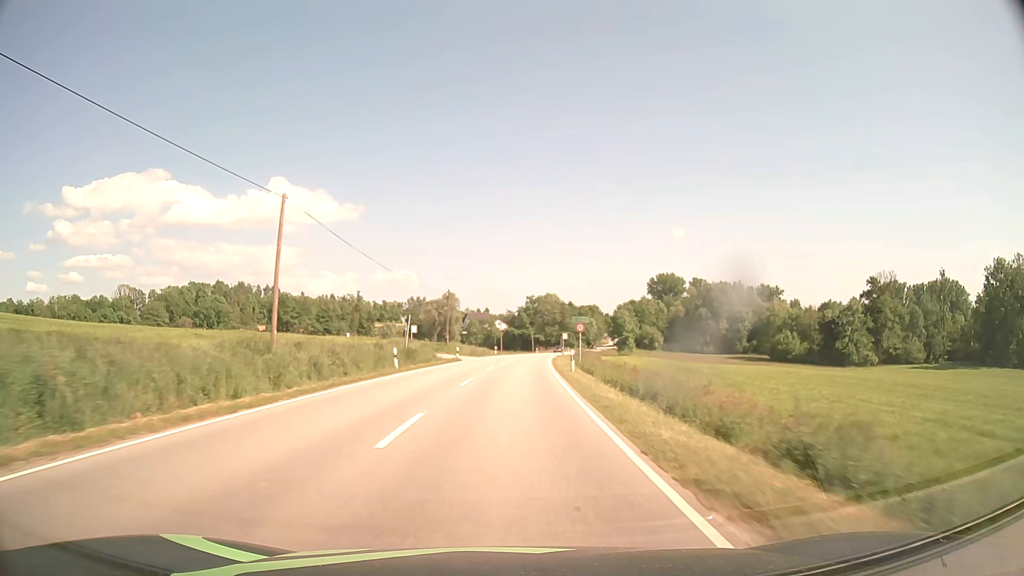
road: secondary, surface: asphalt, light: Day
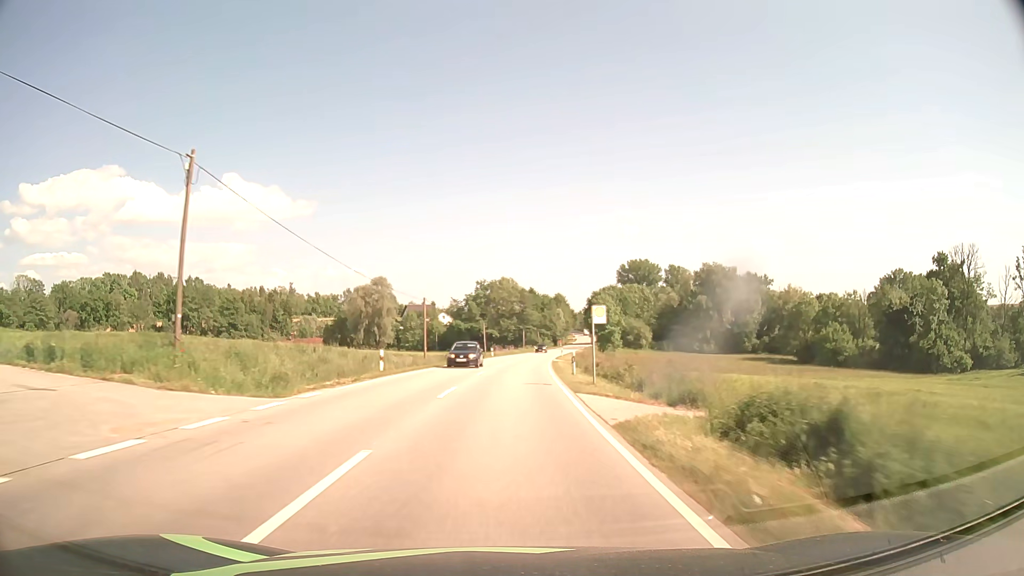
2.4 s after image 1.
(+1.8, +52.0) m; +4°
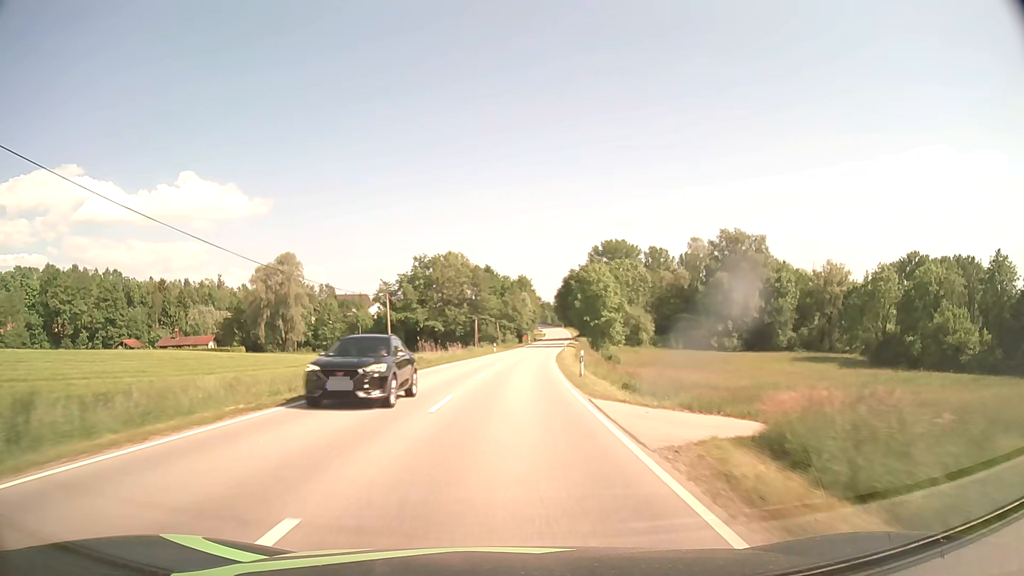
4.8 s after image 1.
(+1.8, +51.1) m; +4°
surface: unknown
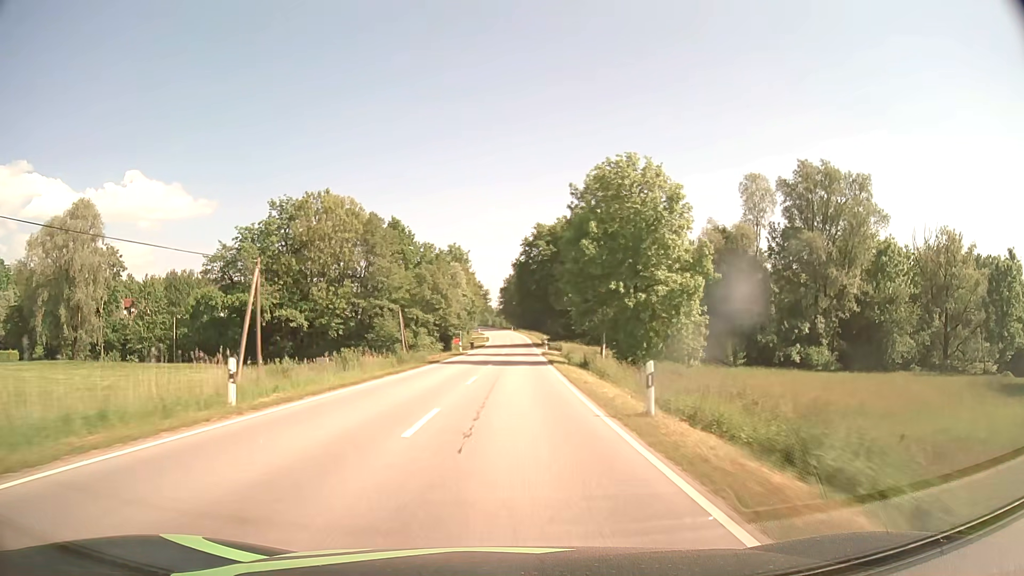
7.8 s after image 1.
(+2.8, +63.1) m; +5°
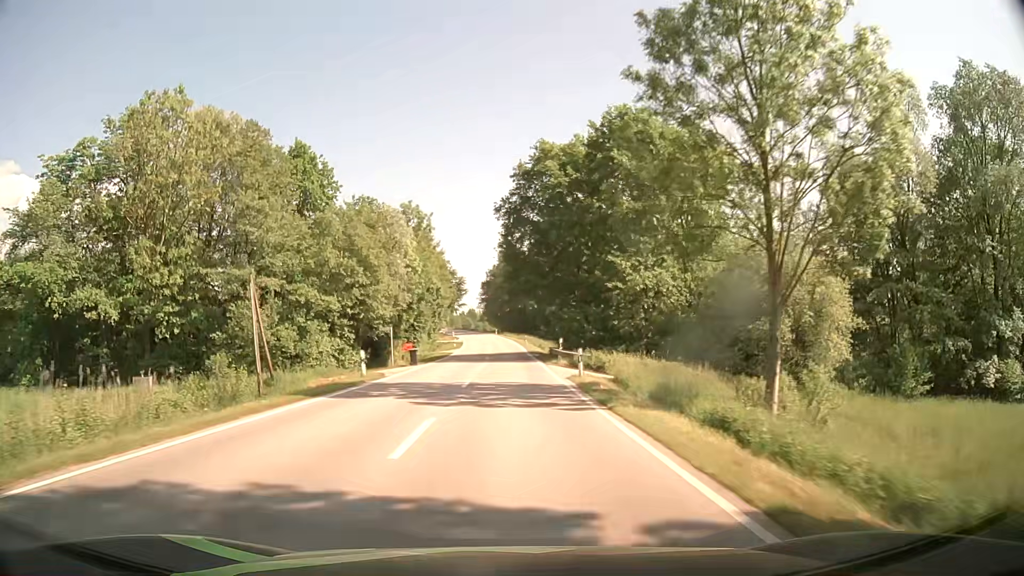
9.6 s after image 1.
(+0.6, +37.6) m; +1°
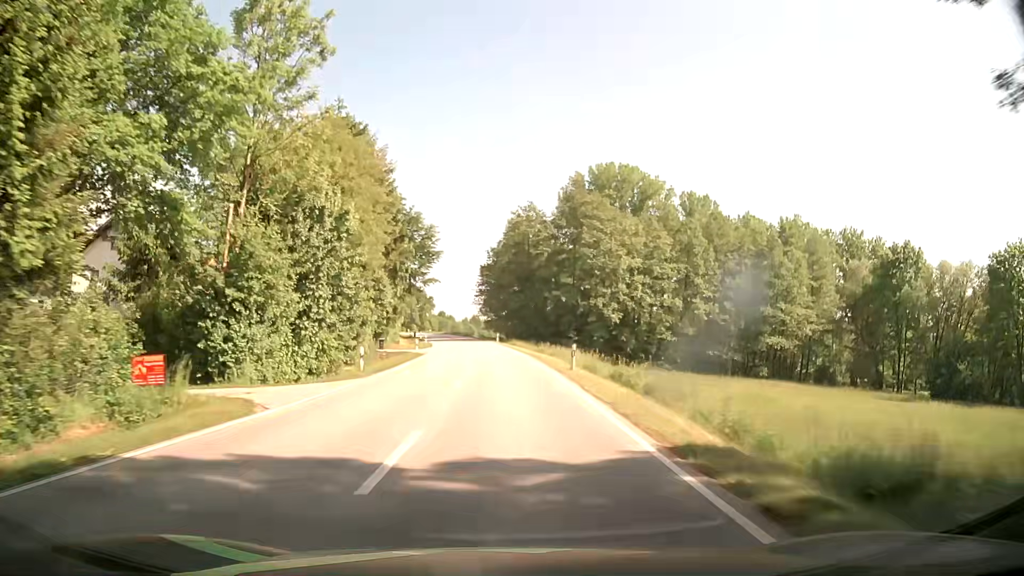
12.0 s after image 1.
(0.0, +49.8) m; -1°
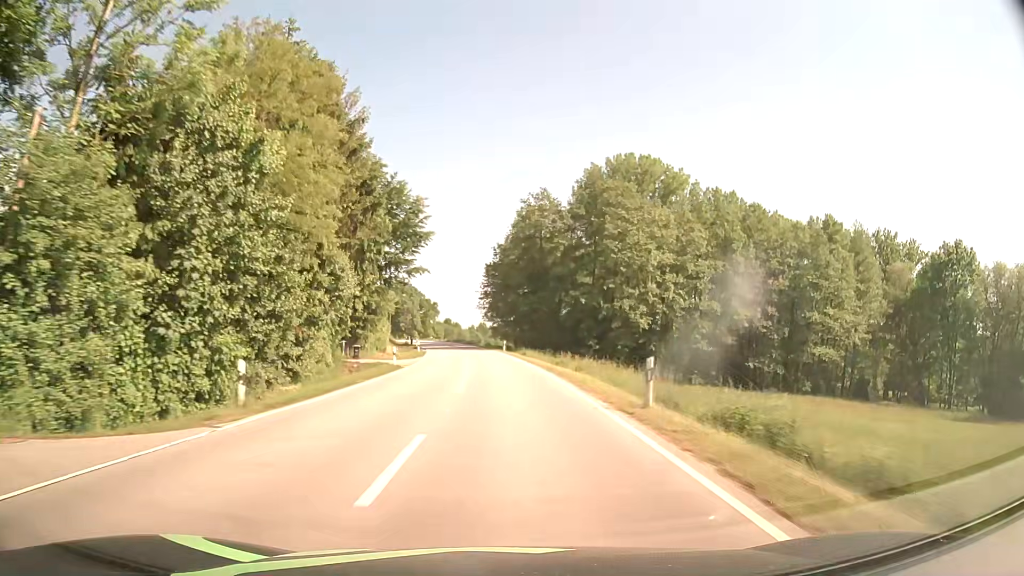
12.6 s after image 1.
(+0.1, +12.4) m; 0°
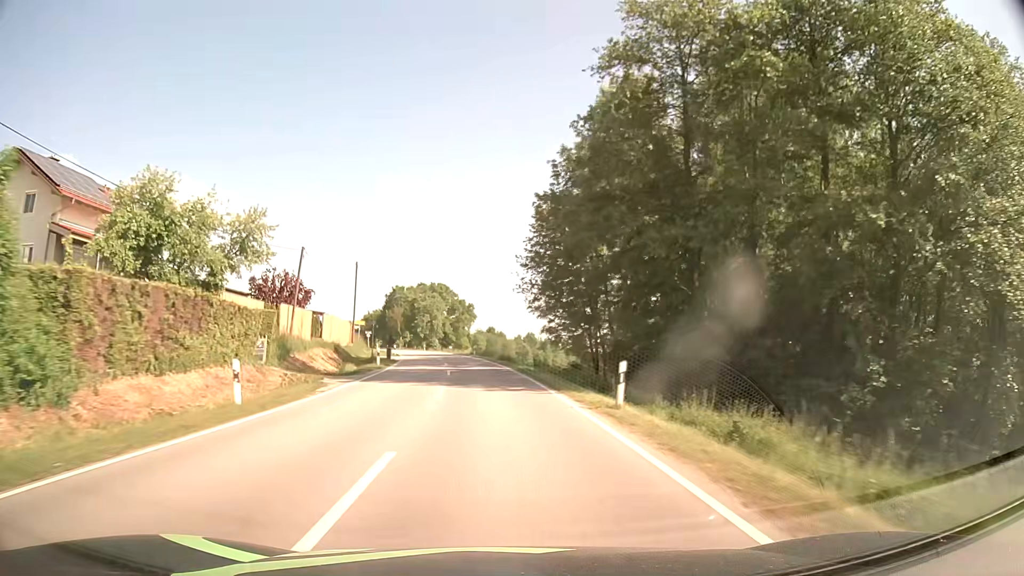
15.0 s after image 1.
(-1.3, +49.3) m; -4°
(0, +10) (-1, +20) (-1, +30) (-2, +40) (-3, +50) (-5, +60) (-6, +70) (-8, +79) (-10, +89) (-13, +99) m
